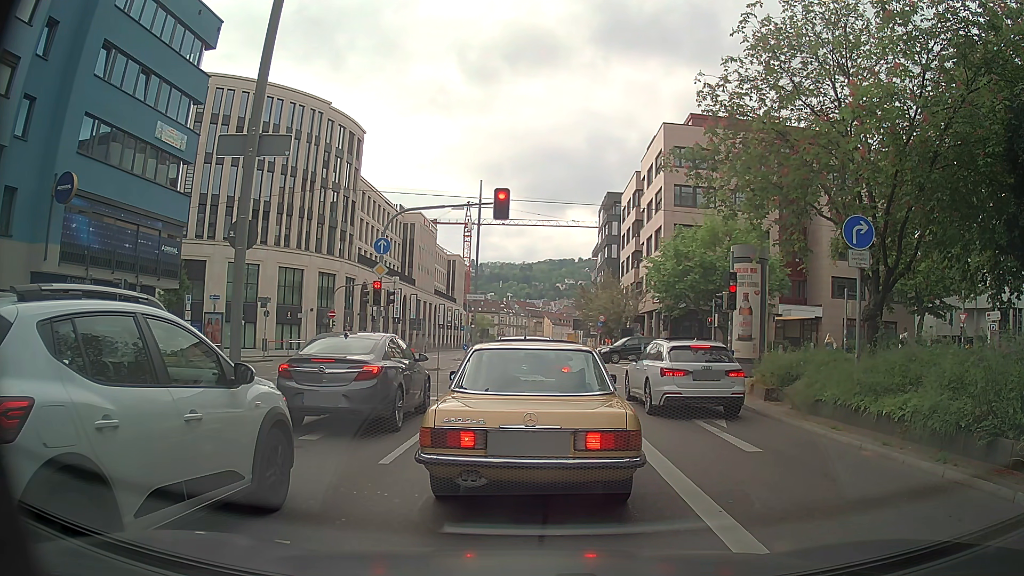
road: primary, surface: asphalt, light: Day
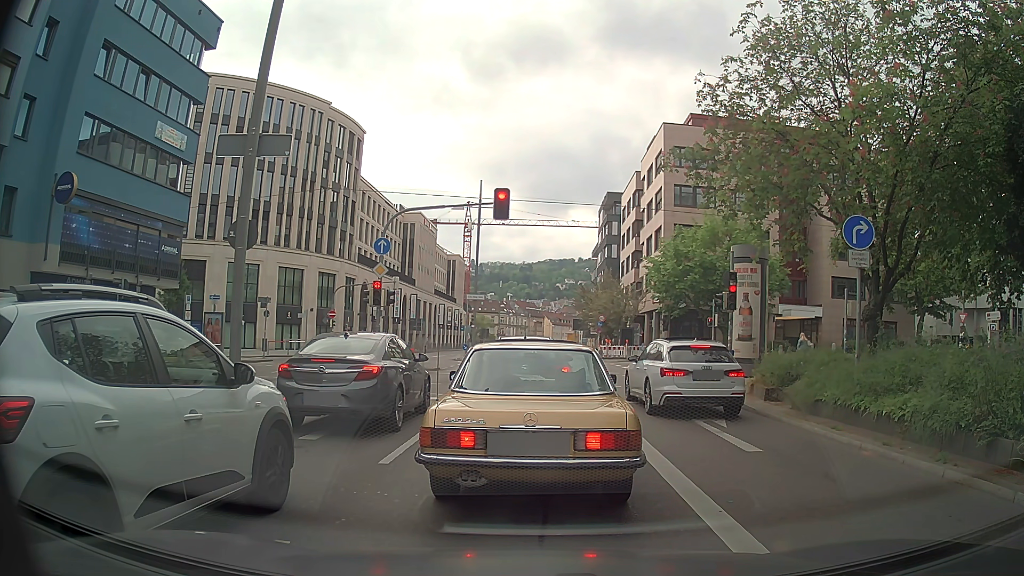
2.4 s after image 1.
(0.0, 0.0) m; 0°
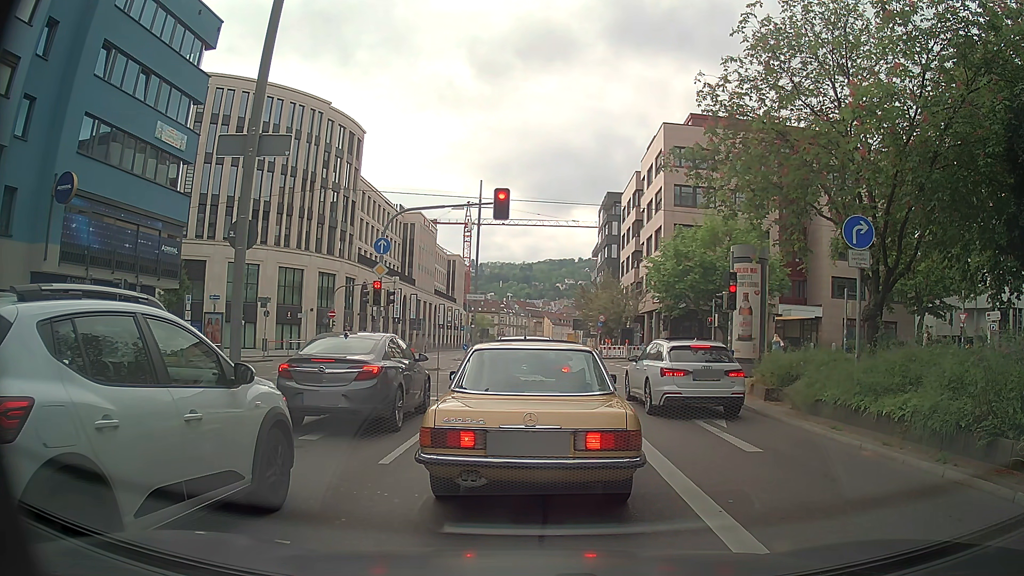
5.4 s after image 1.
(0.0, 0.0) m; 0°
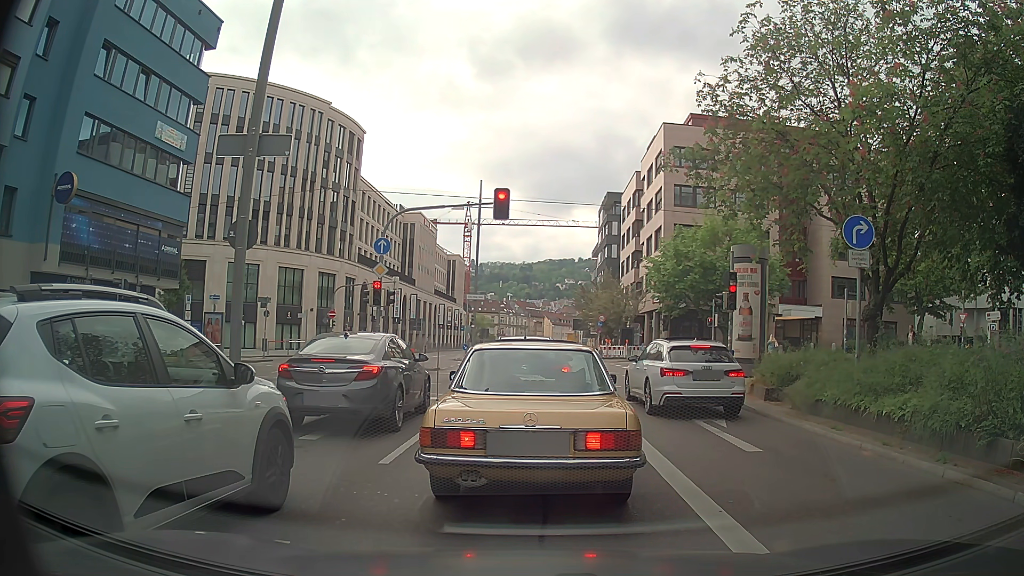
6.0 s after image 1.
(0.0, 0.0) m; 0°
